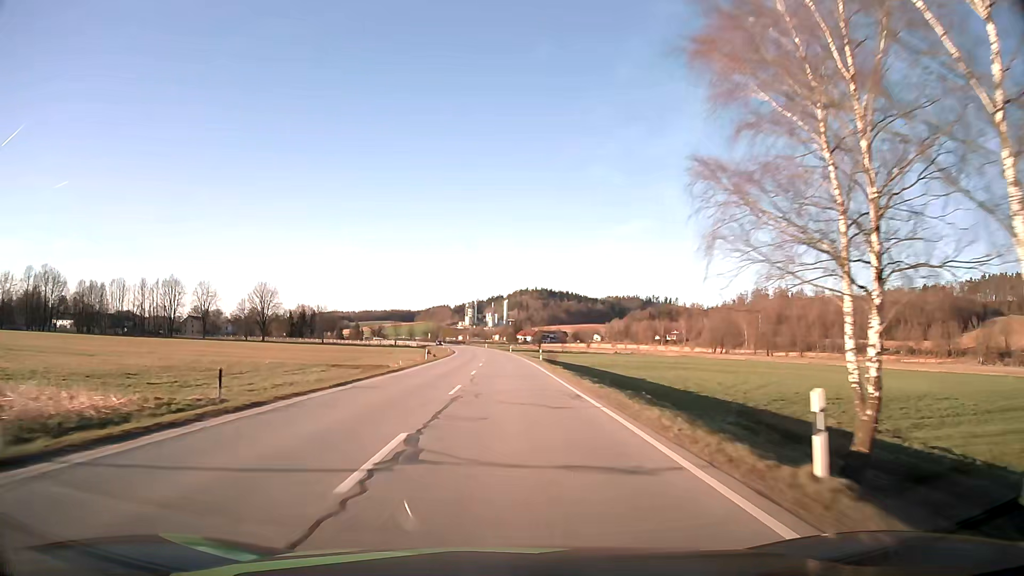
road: secondary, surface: asphalt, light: Day
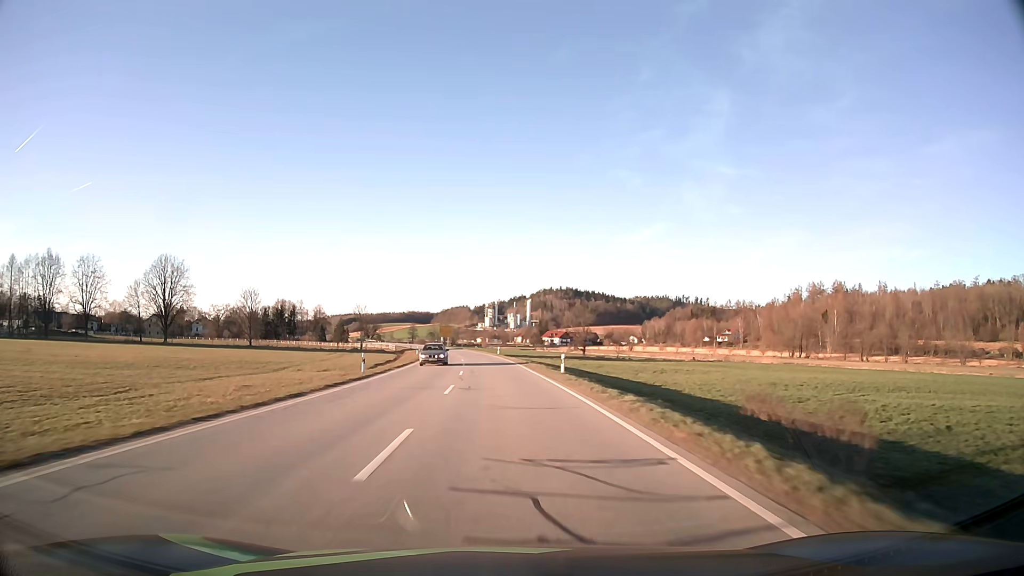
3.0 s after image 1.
(-0.5, +72.3) m; -2°
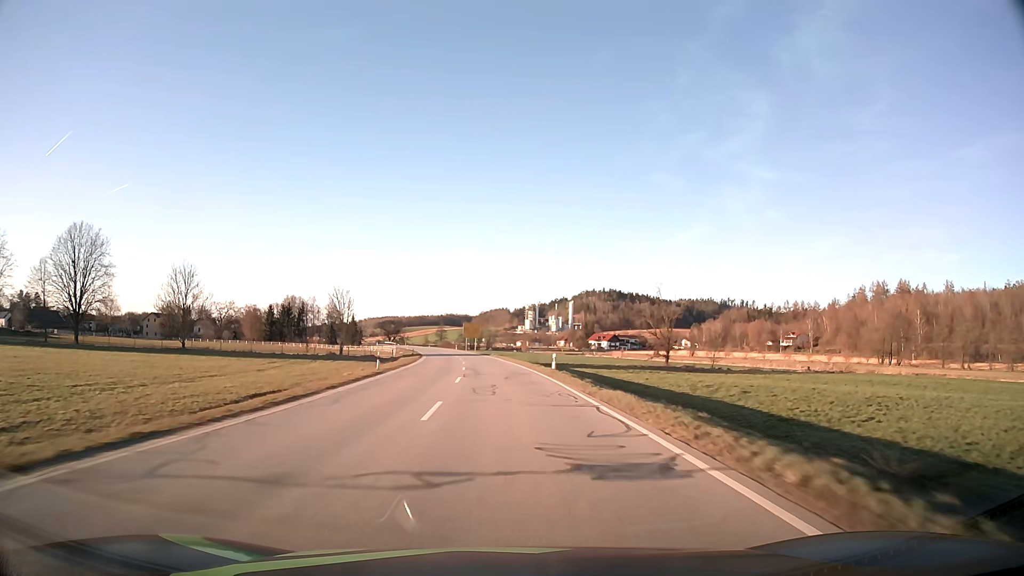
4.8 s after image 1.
(-1.1, +43.0) m; -3°
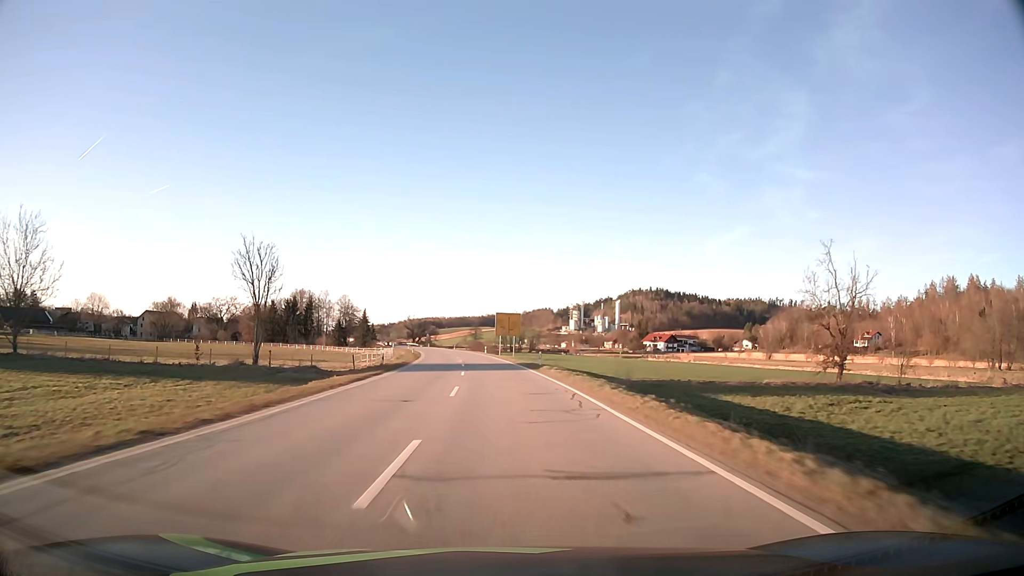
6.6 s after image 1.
(-1.3, +42.8) m; -4°
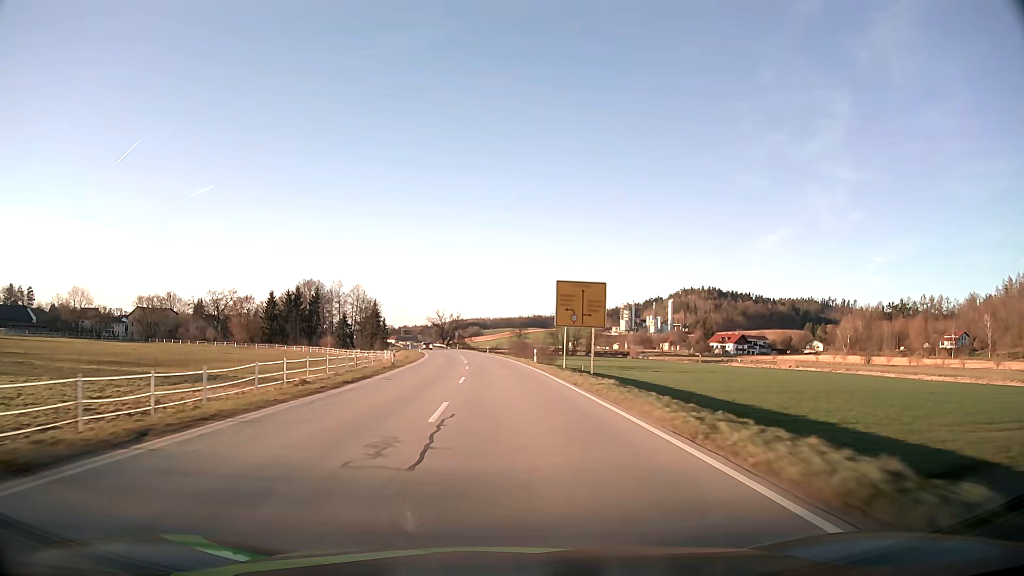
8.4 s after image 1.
(-1.4, +42.7) m; -4°
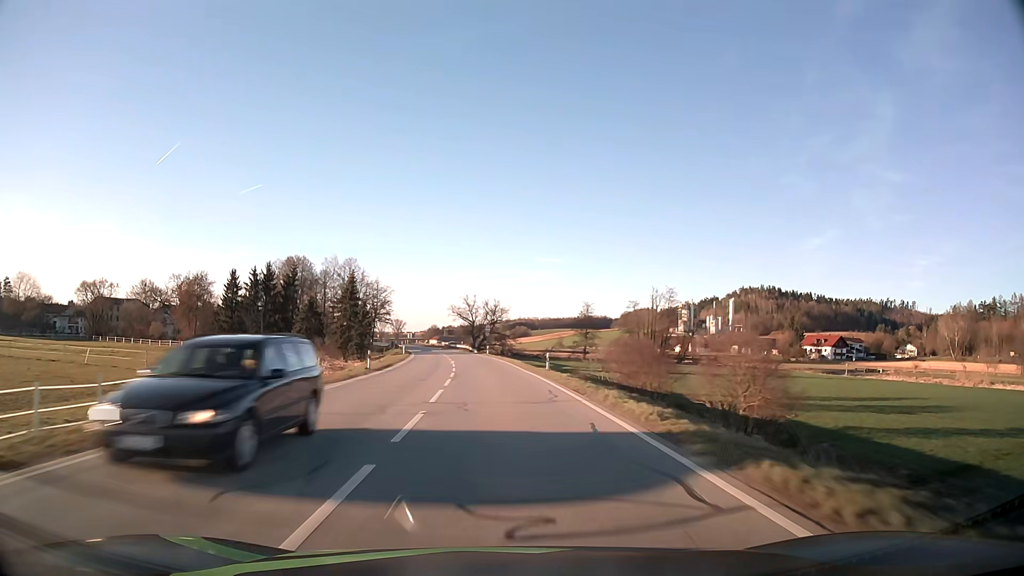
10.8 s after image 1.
(-2.1, +56.7) m; -4°
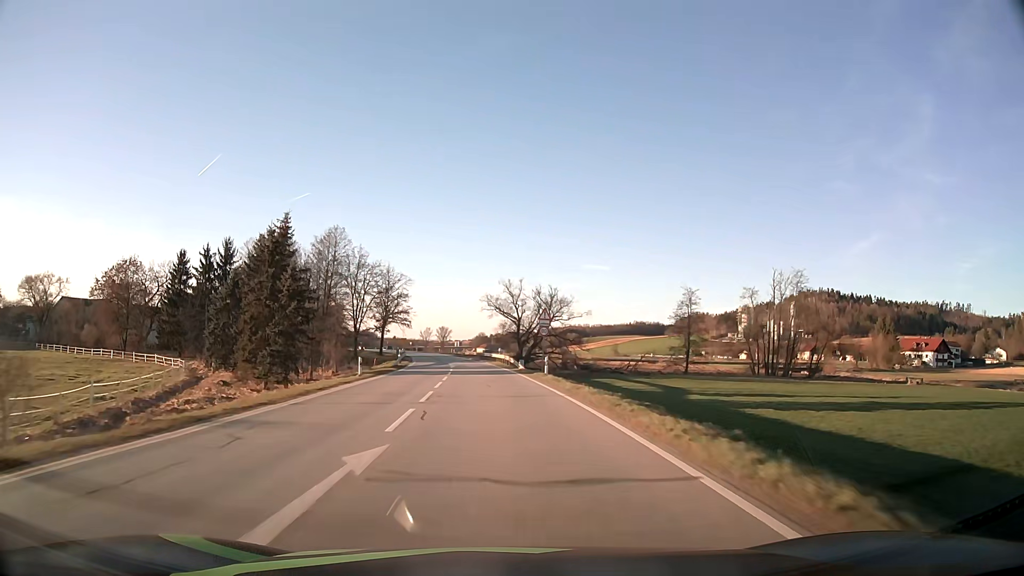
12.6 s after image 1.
(-1.4, +40.9) m; -4°
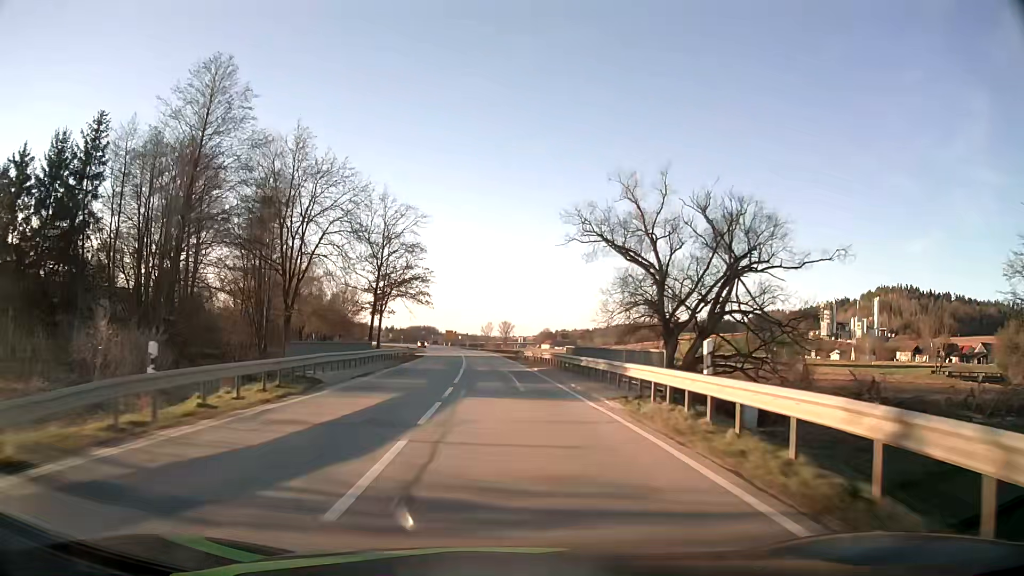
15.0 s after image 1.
(-2.6, +51.7) m; -5°
(0, +10) (0, +20) (-1, +30) (-1, +40) (-2, +50) (-2, +60) (-3, +70) (-4, +80) (-5, +90) (-6, +100) m
